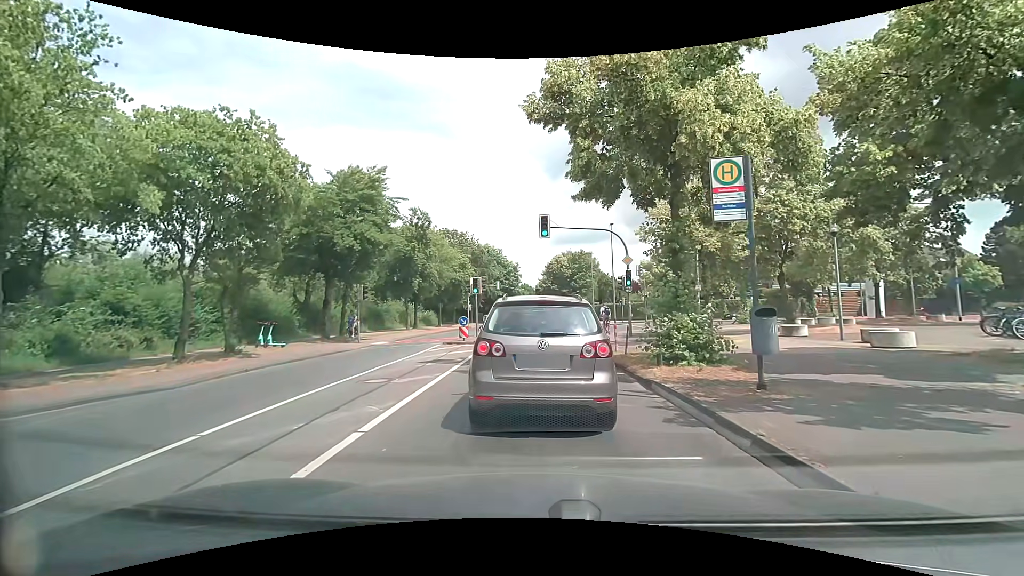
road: tertiary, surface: asphalt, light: Day
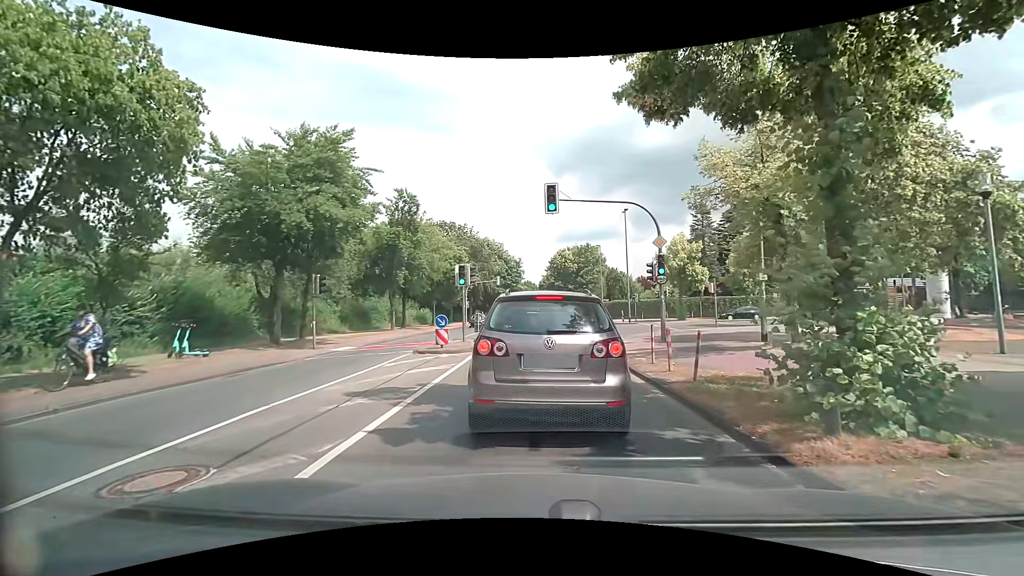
(+0.1, +6.2) m; 0°
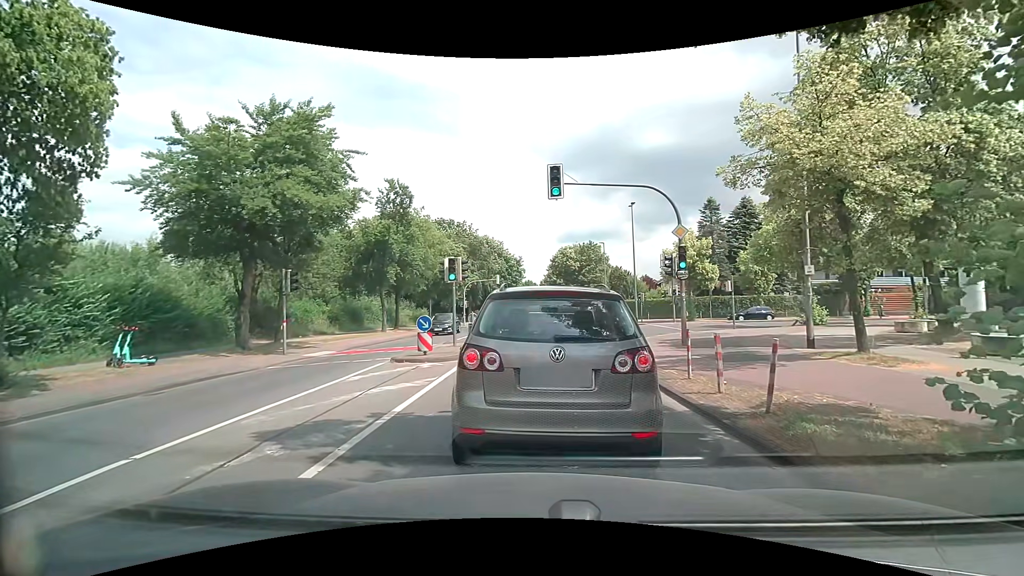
(0.0, +2.5) m; -1°
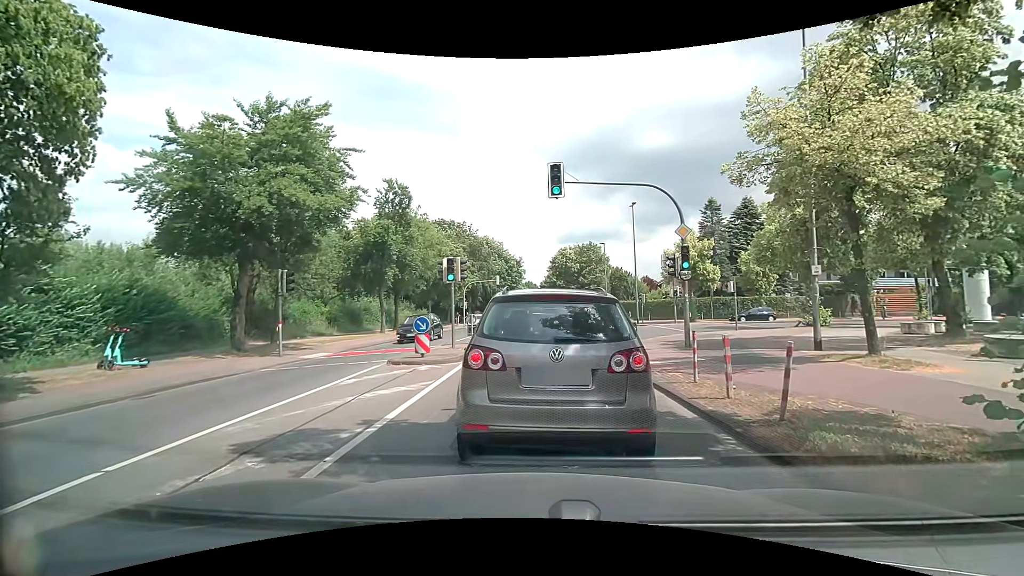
(0.0, +0.3) m; 0°
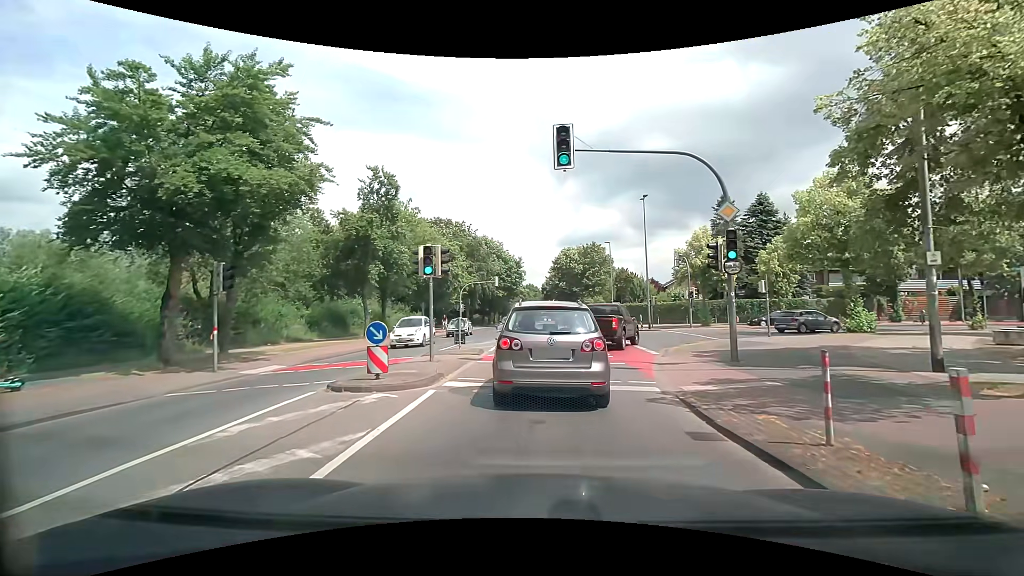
(0.0, +4.2) m; +1°
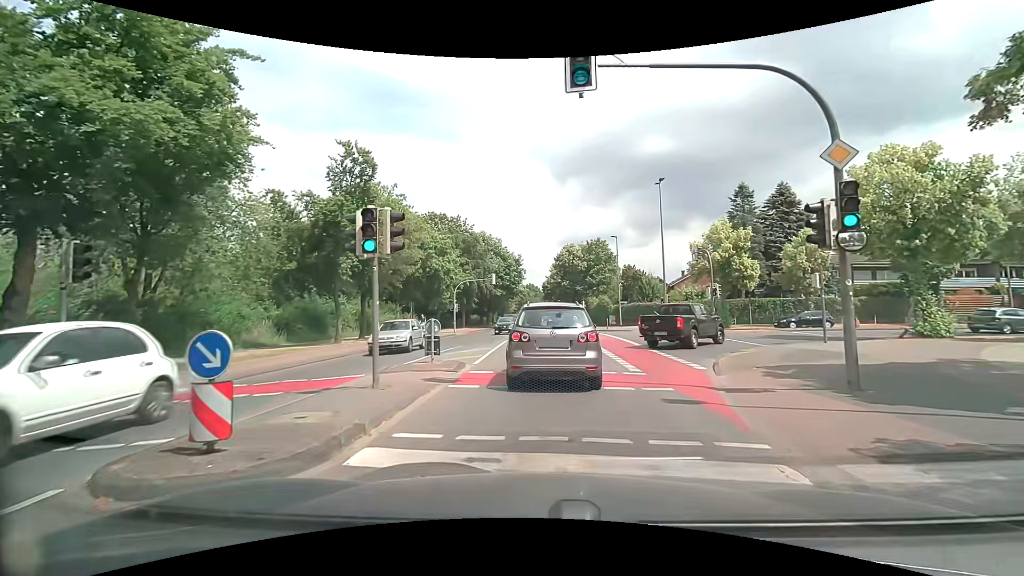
(0.0, +5.2) m; 0°
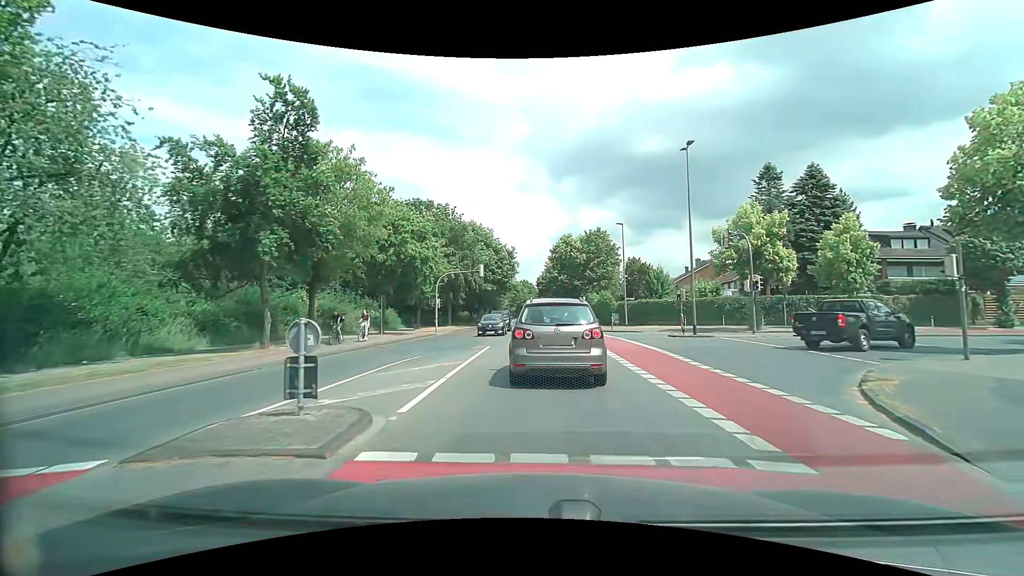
(0.0, +7.3) m; 0°
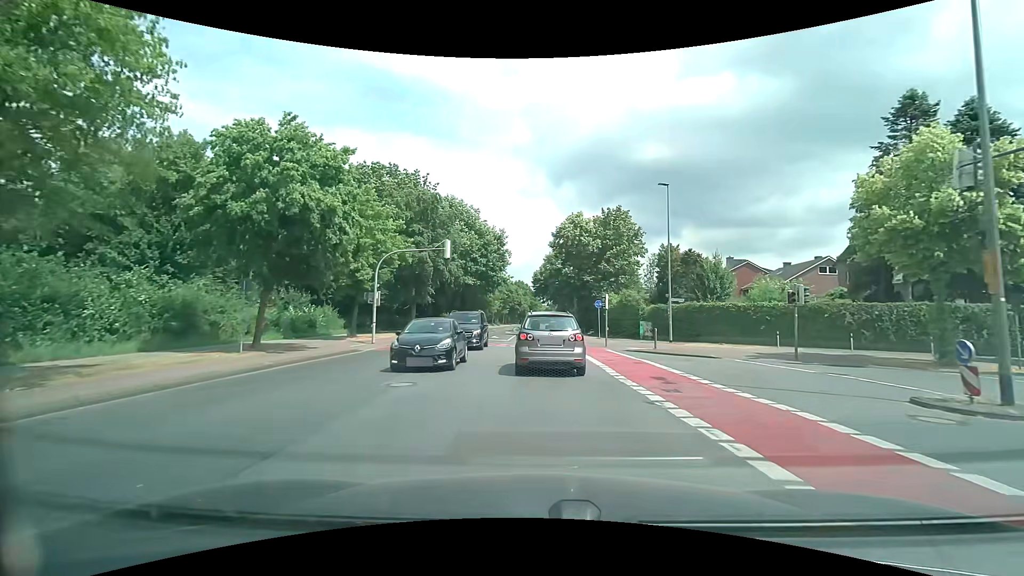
(+0.3, +18.1) m; +1°
(0, +10) (0, +20) (0, +30) (0, +40) (0, +50) (0, +60) (0, +70) (0, +80) (0, +90) (0, +100) m
